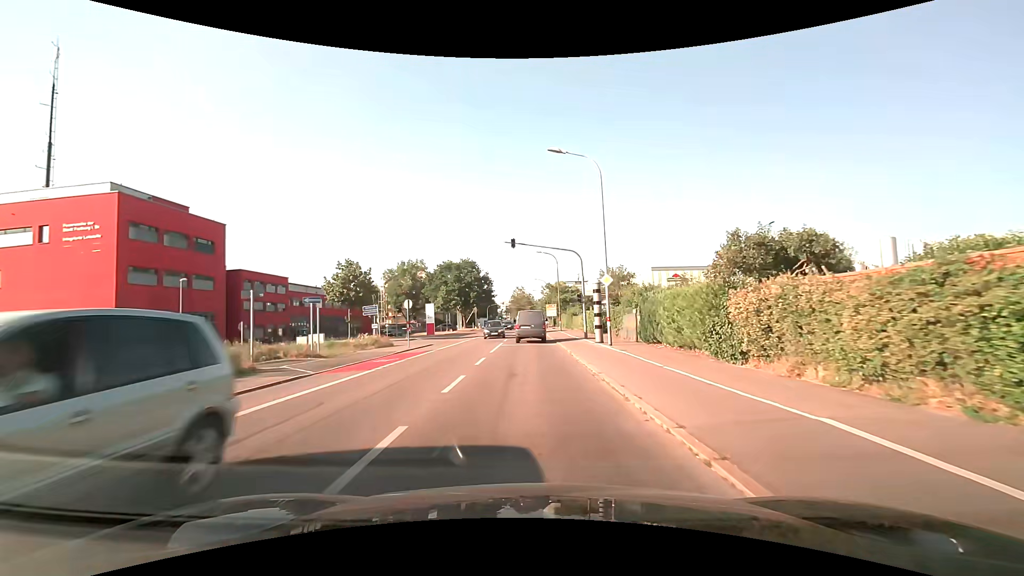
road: secondary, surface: asphalt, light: Day
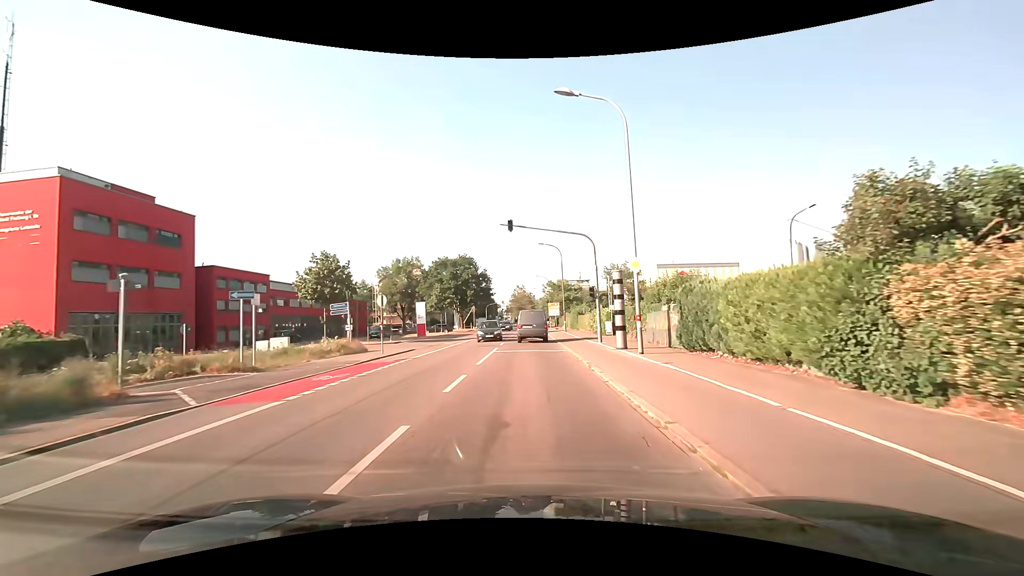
(0.0, +5.9) m; 0°
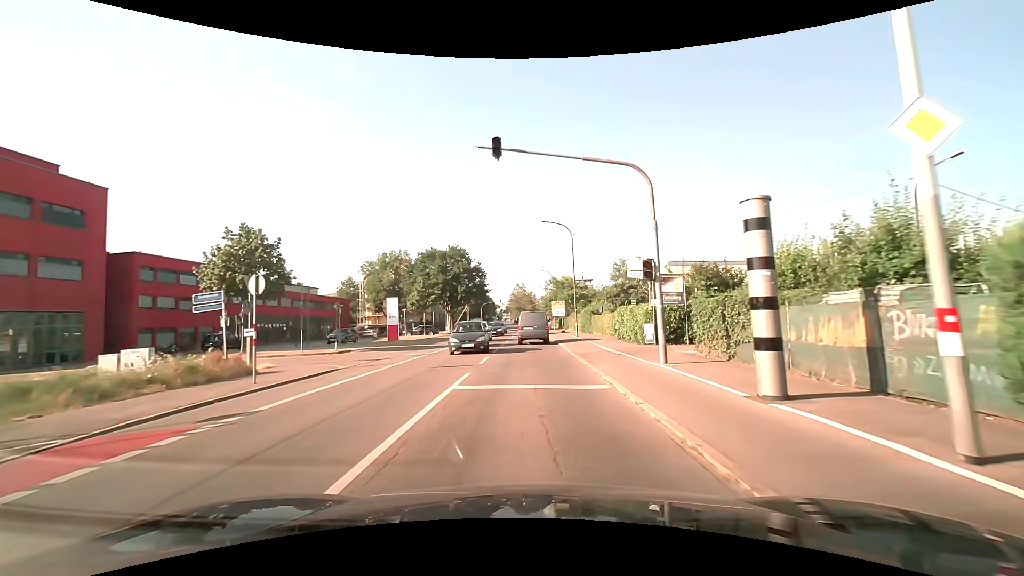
(0.0, +12.1) m; 0°
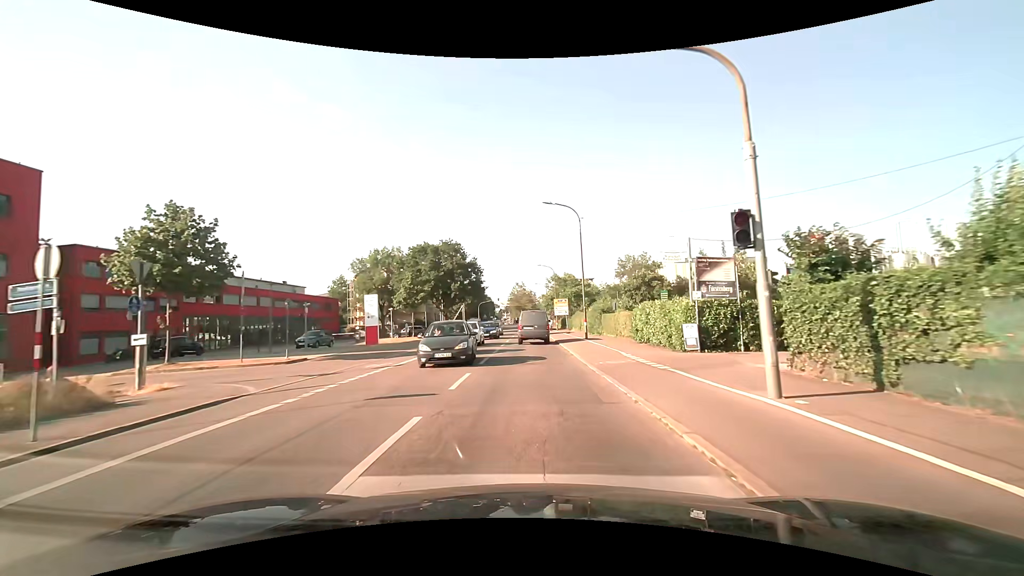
(0.0, +6.1) m; 0°
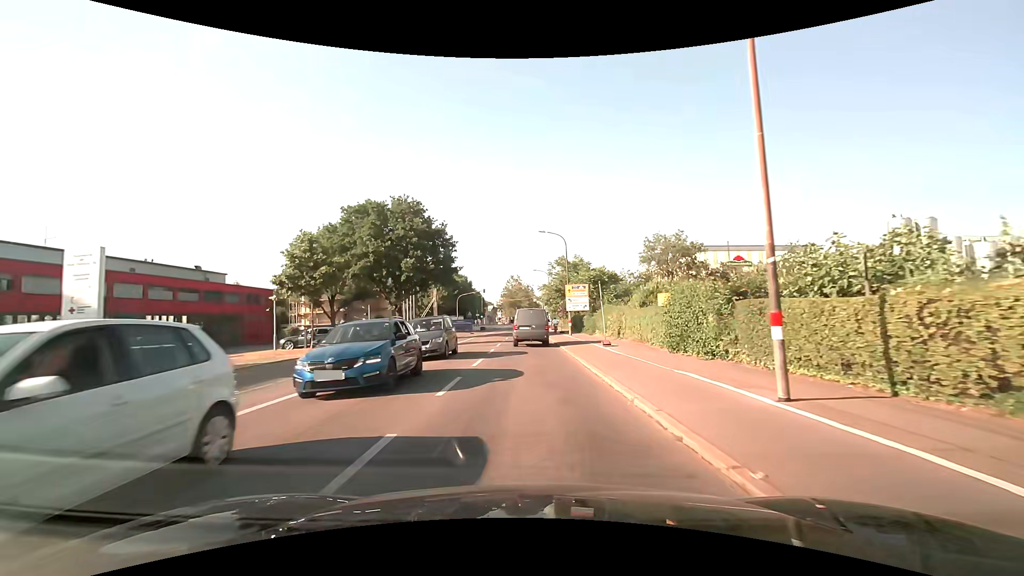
(+0.1, +25.3) m; +1°
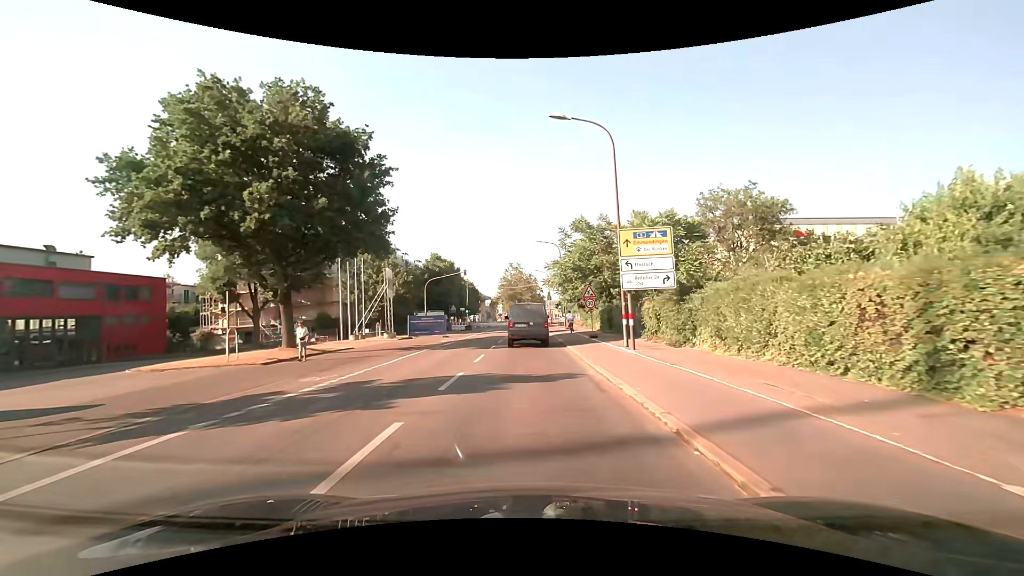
(-0.1, +23.4) m; 0°
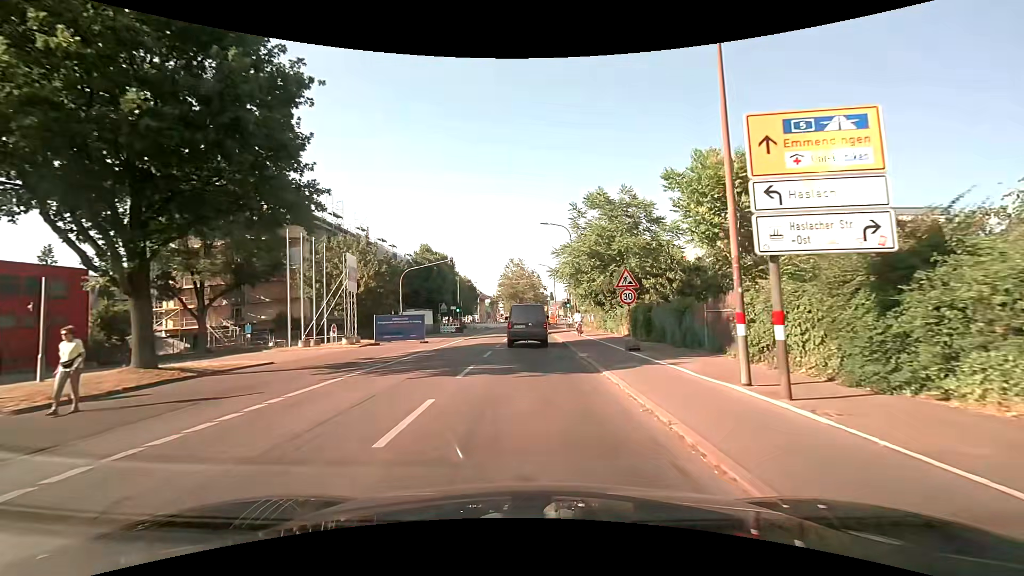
(-0.1, +10.0) m; -1°
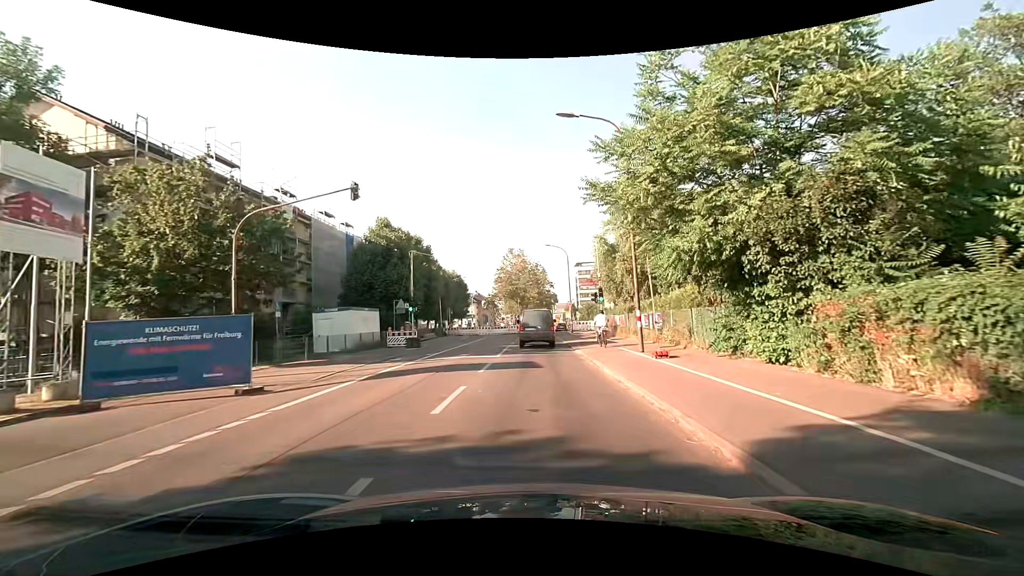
(0.0, +22.0) m; 0°
(0, +10) (0, +20) (+1, +30) (+1, +40) (+1, +50) (+1, +60) (+2, +70) (+4, +80) (+6, +90) (+8, +99) m
